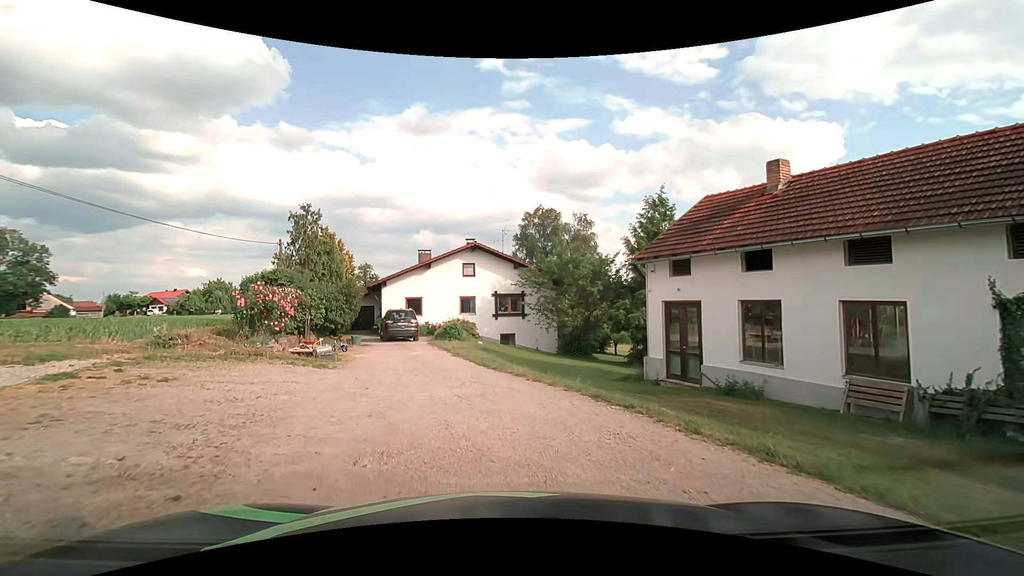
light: Day
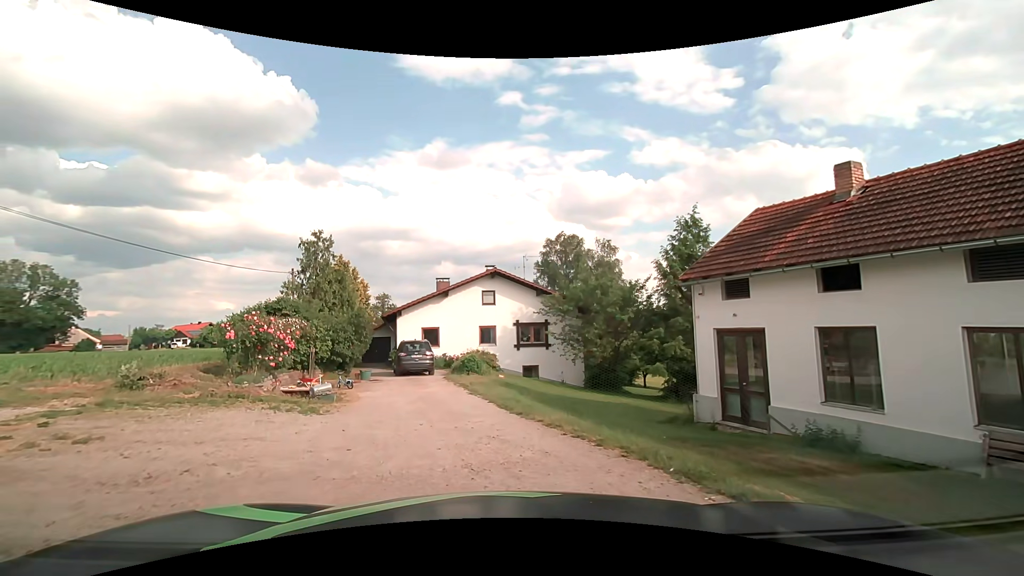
(0.0, +2.3) m; -1°
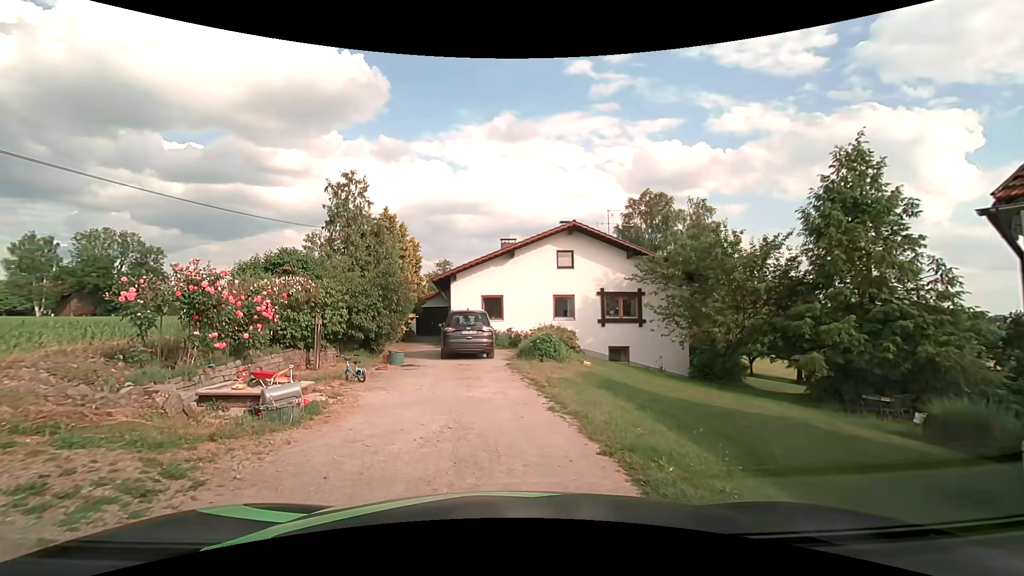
(-0.5, +7.3) m; -7°
